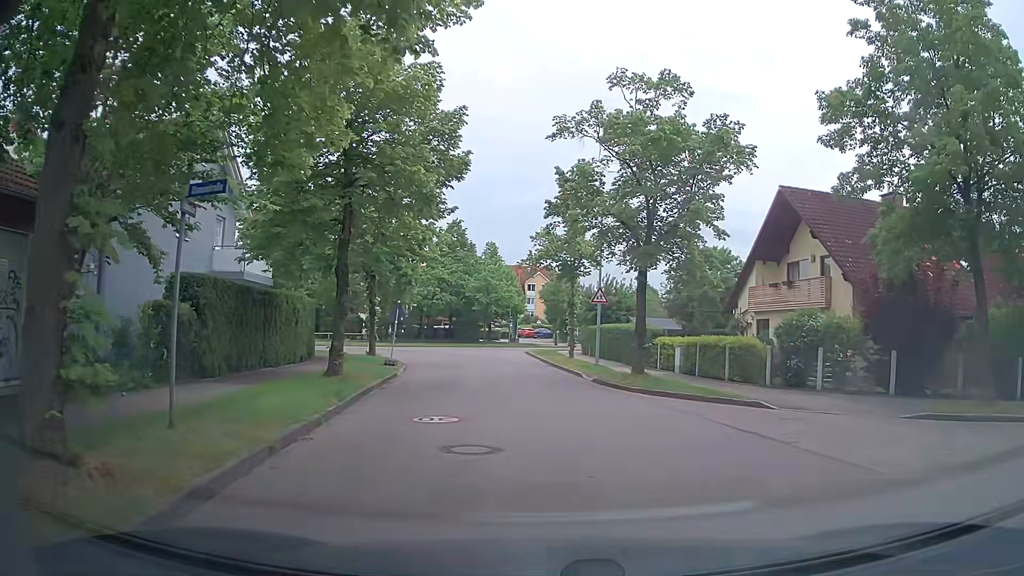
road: residential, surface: asphalt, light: Day
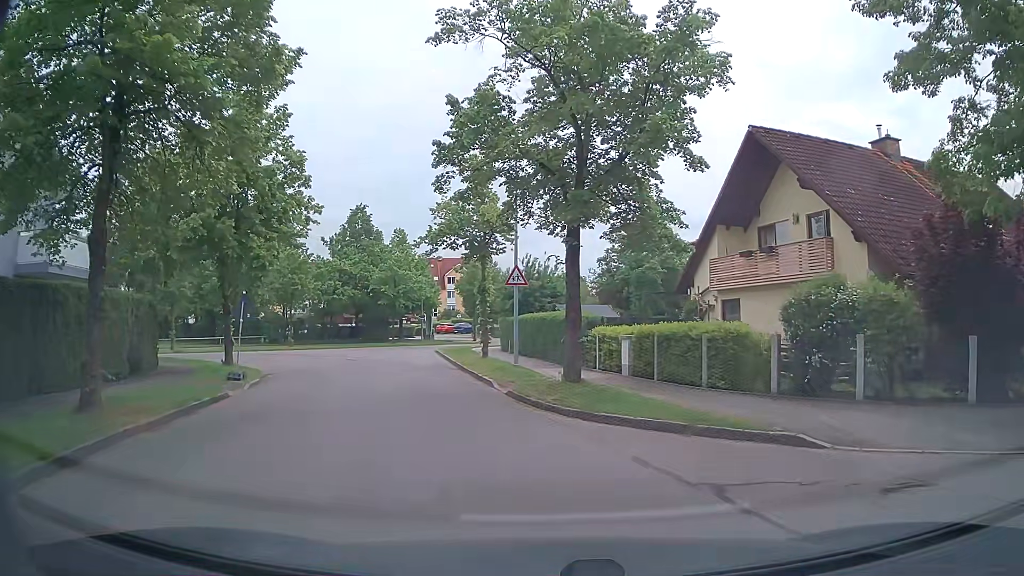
(+0.6, +7.2) m; +5°
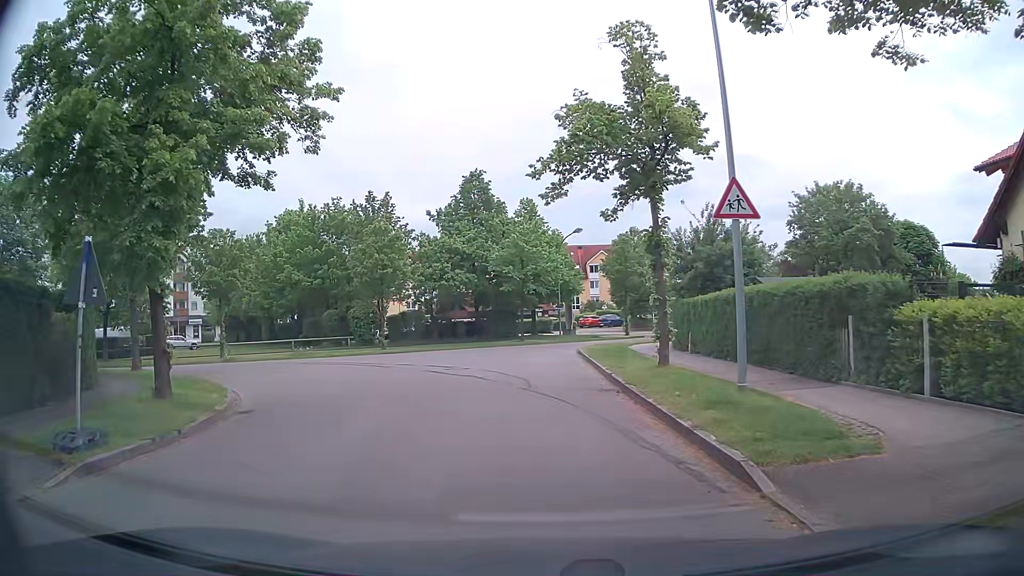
(-1.5, +12.5) m; -12°
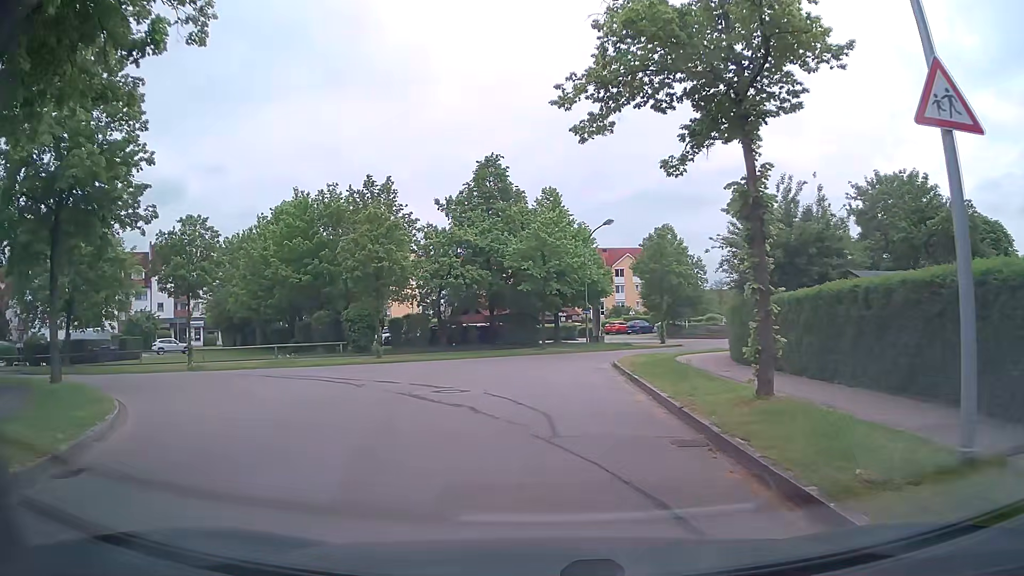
(-0.1, +6.0) m; -2°
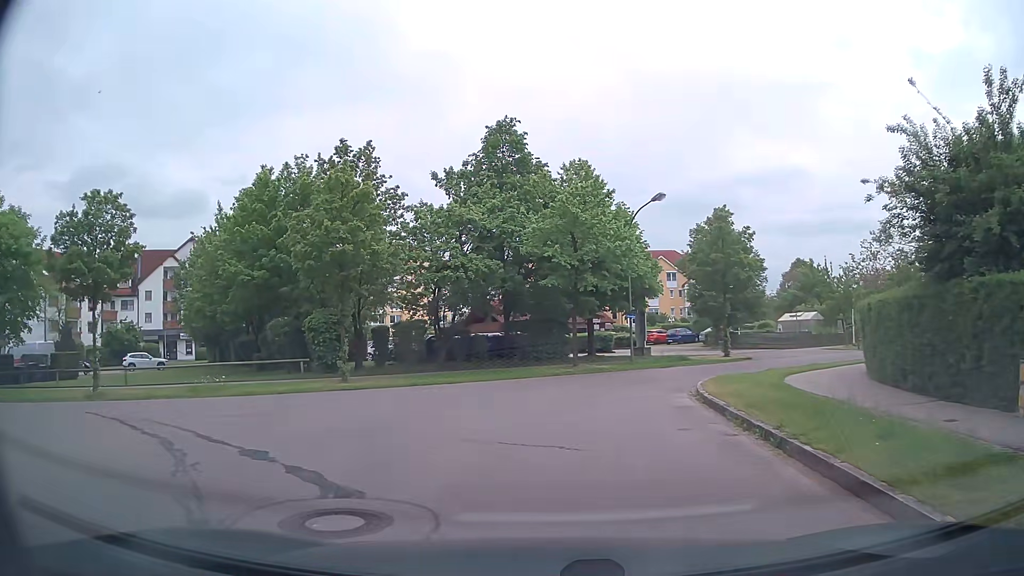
(-0.1, +9.5) m; -1°
